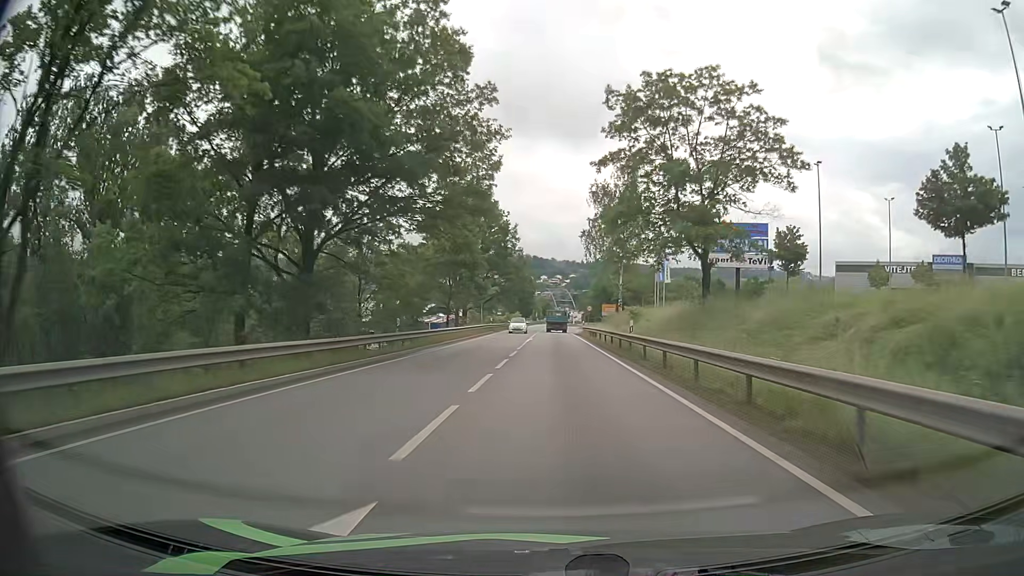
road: primary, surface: asphalt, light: Day
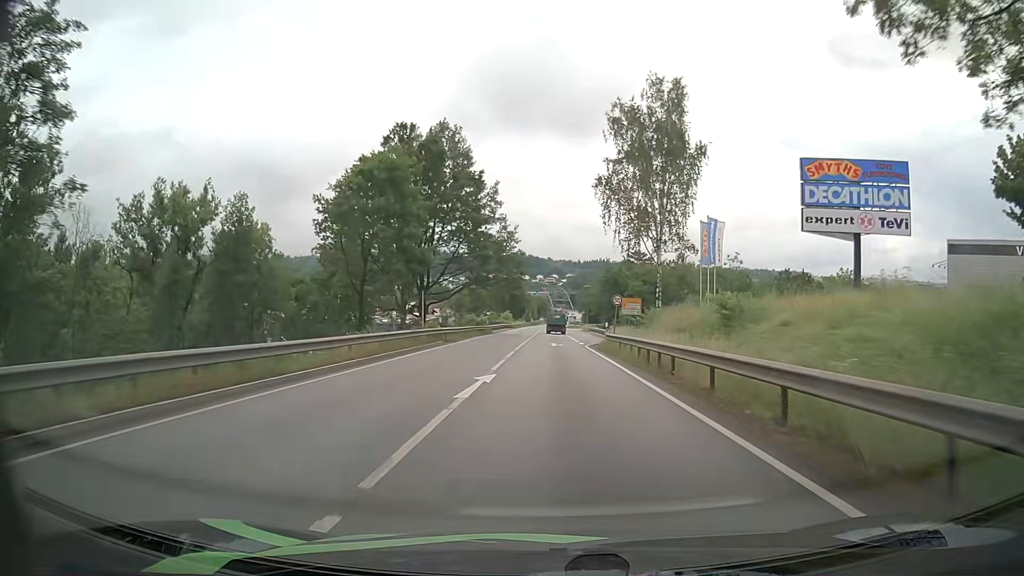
(0.0, +29.5) m; -1°
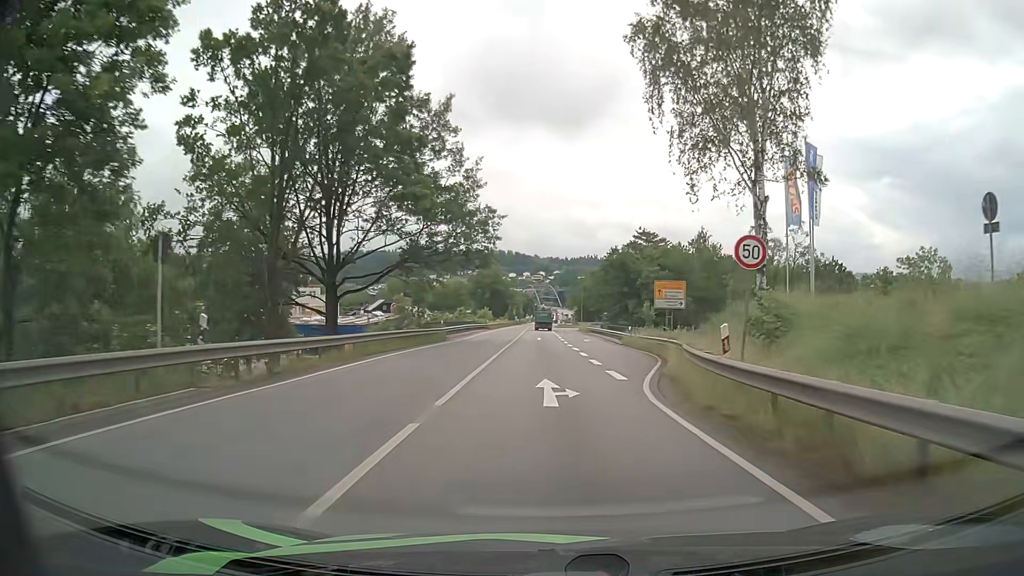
(+0.3, +25.3) m; +1°
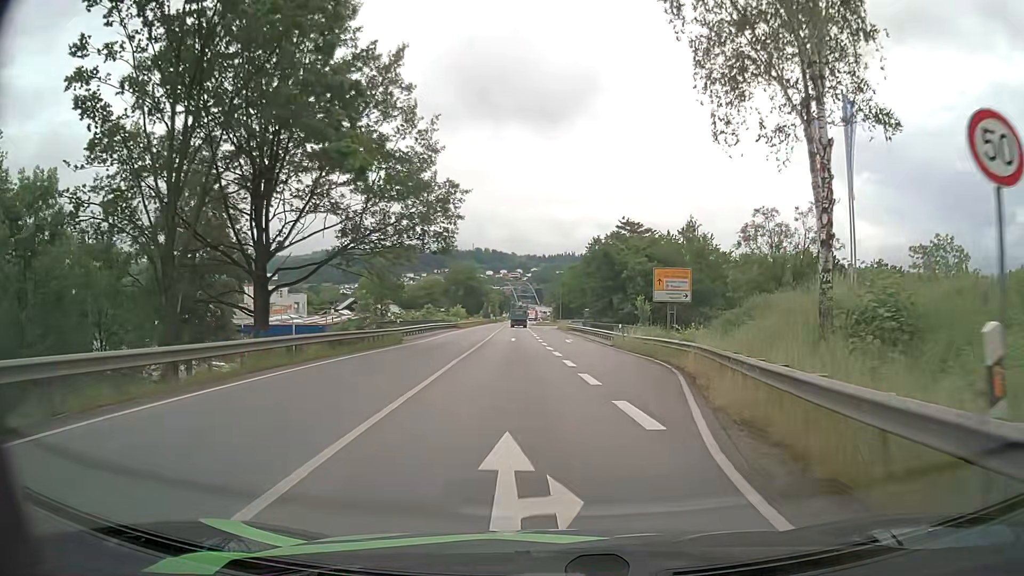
(+0.1, +7.5) m; +2°
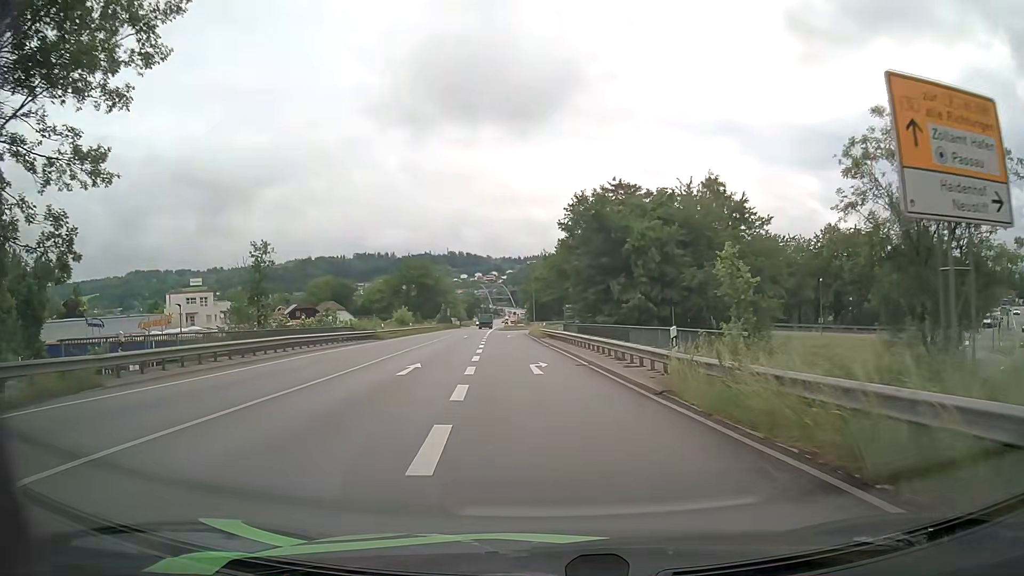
(+1.1, +25.8) m; +2°
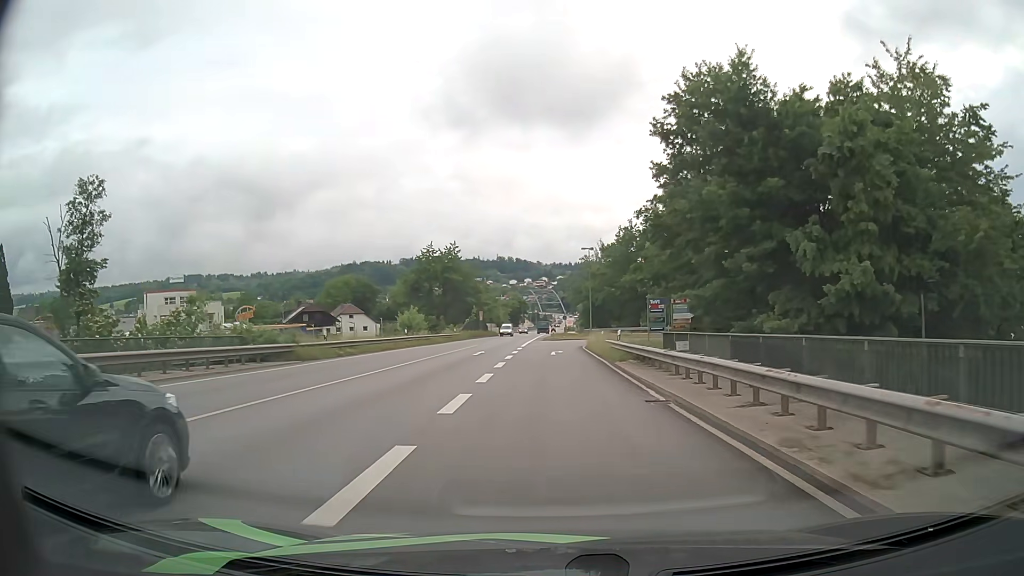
(-1.3, +25.8) m; -5°
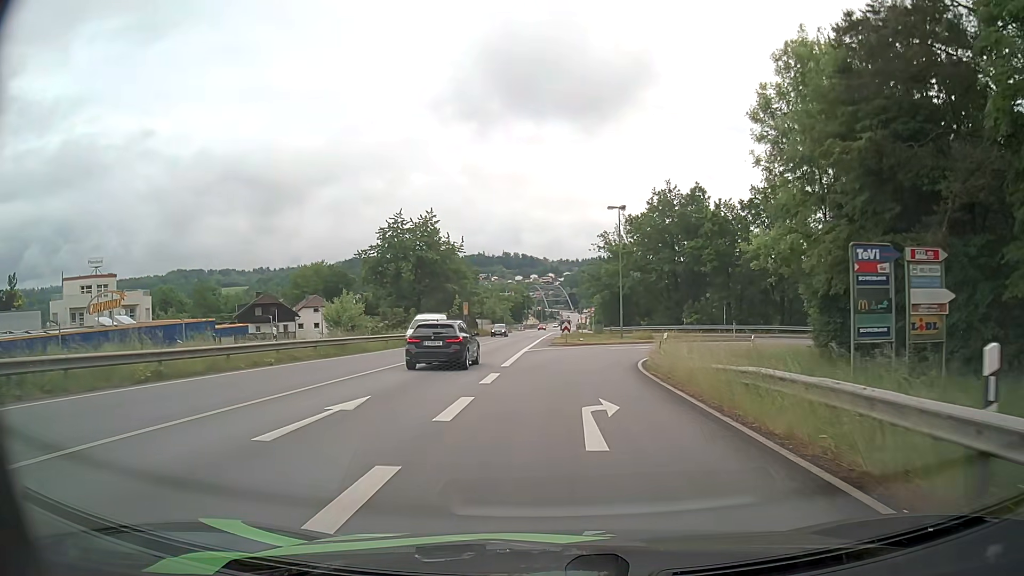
(-0.3, +25.1) m; -1°
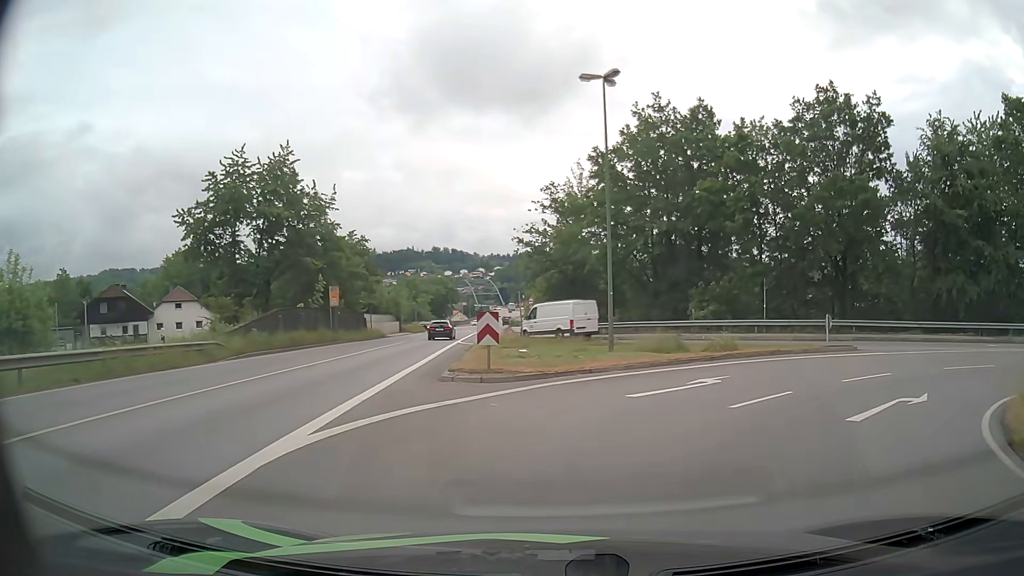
(+0.9, +27.0) m; +6°
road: primary_link
